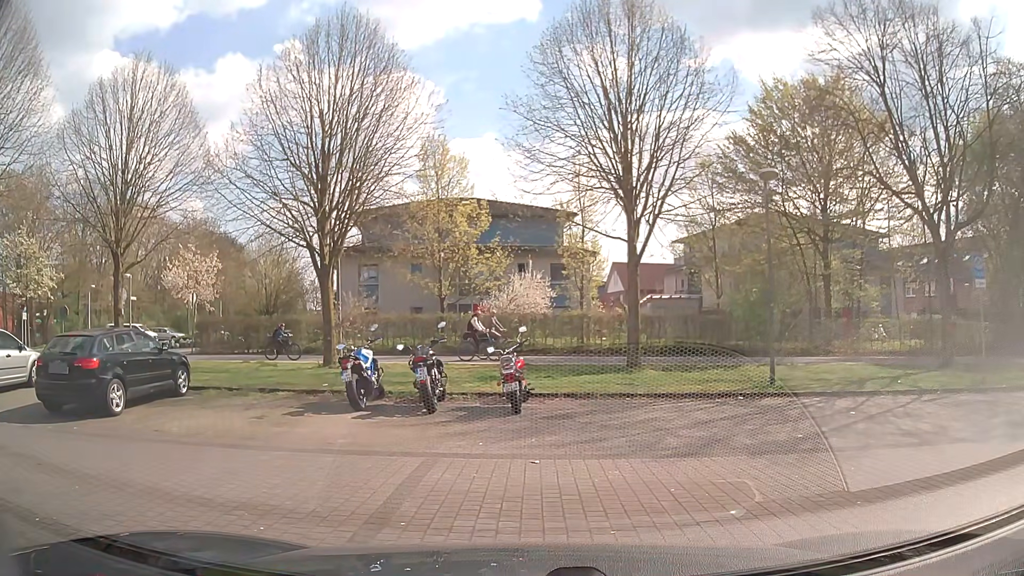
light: Day
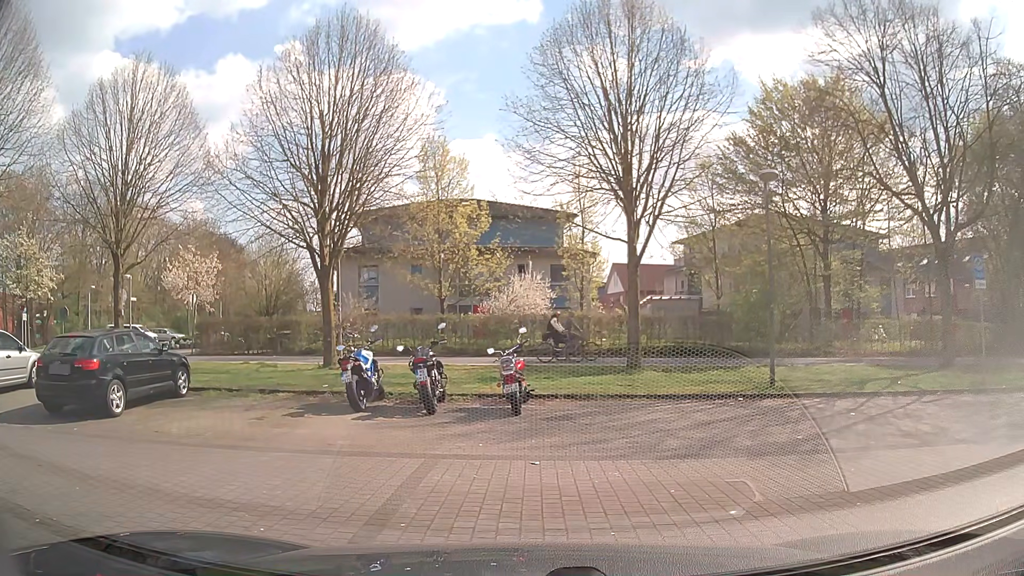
(0.0, 0.0) m; 0°
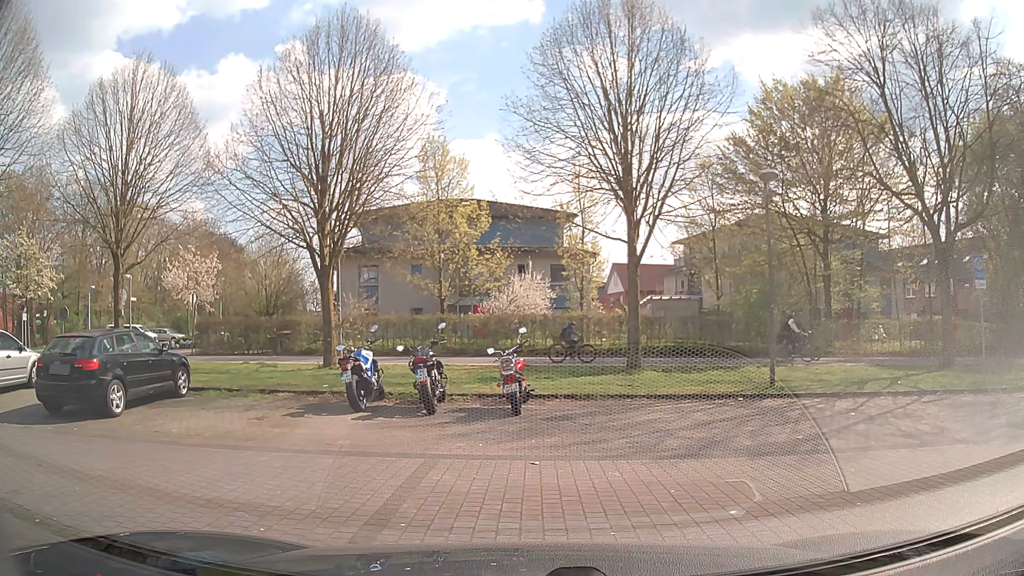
(0.0, 0.0) m; 0°
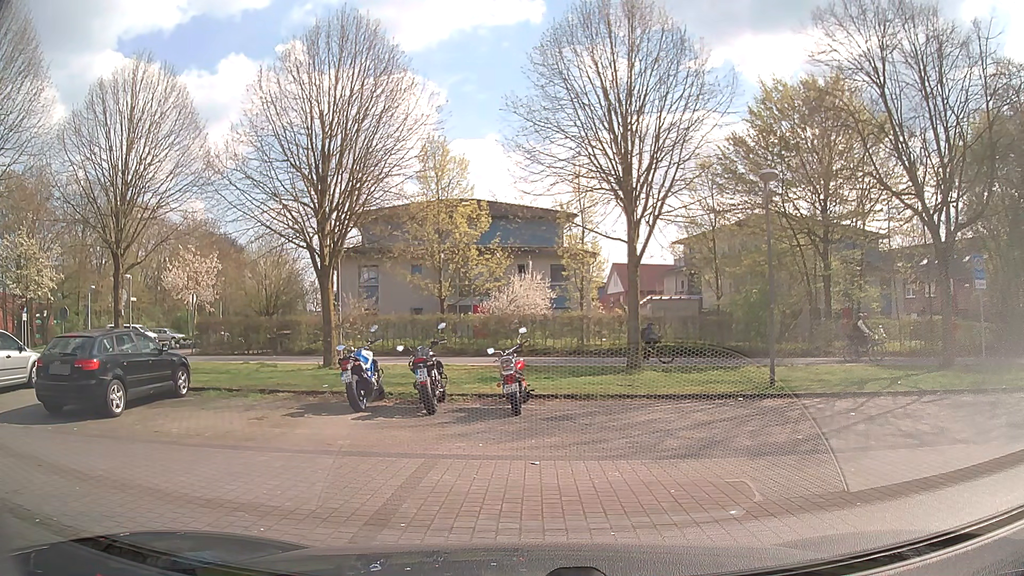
(0.0, 0.0) m; 0°
